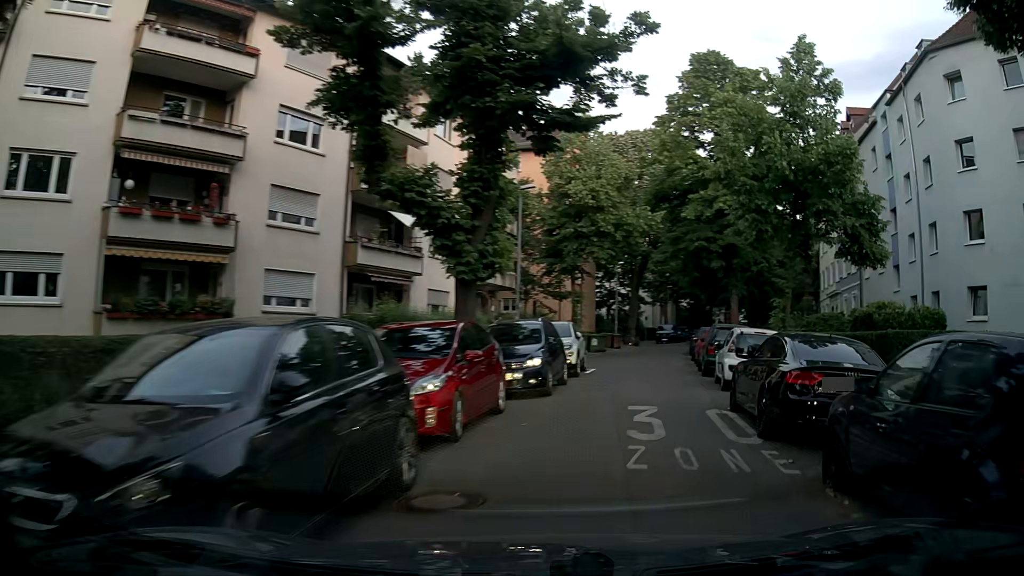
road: residential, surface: asphalt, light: Day
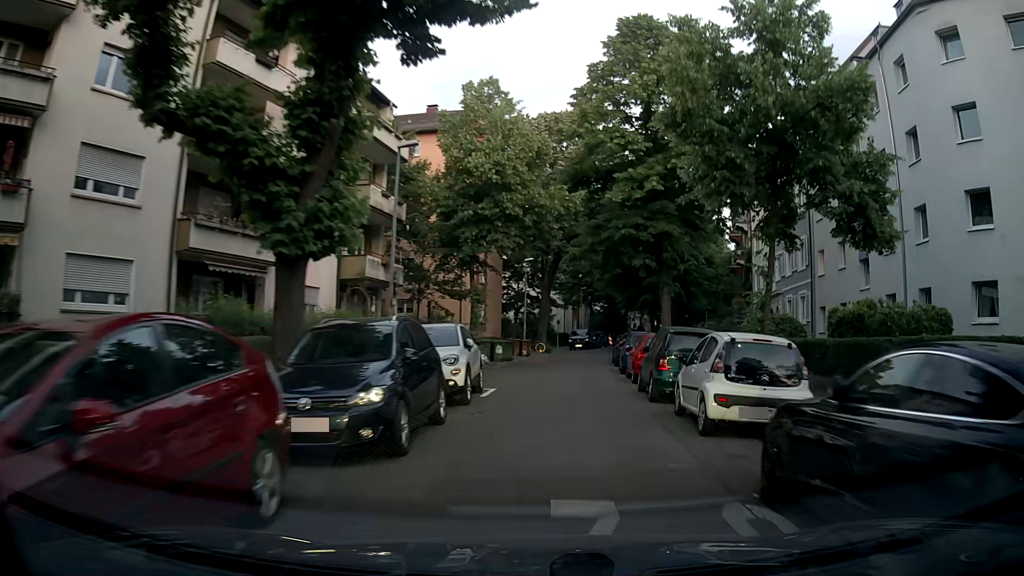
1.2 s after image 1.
(+0.9, +6.3) m; +9°
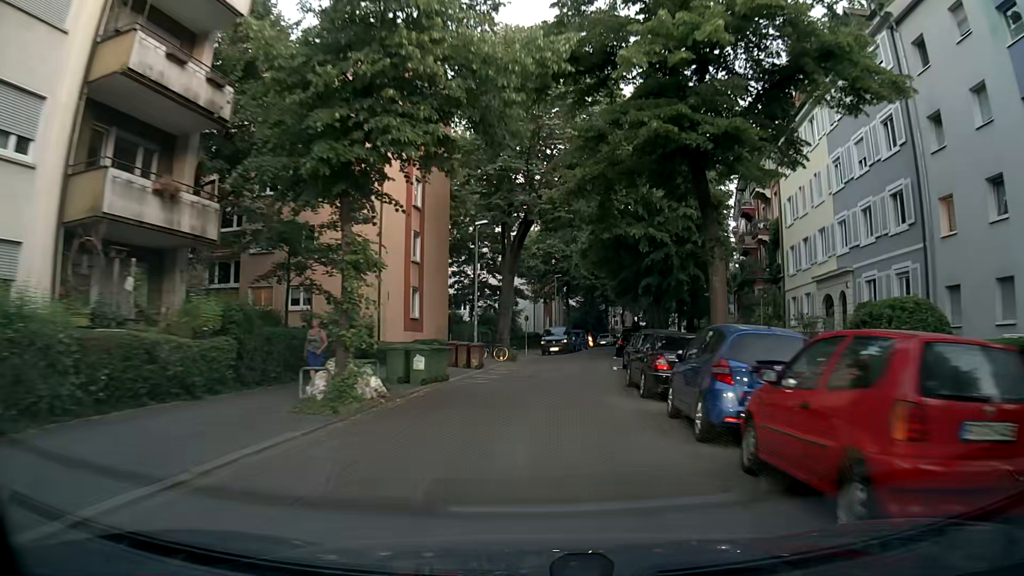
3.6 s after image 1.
(+0.6, +15.3) m; +3°
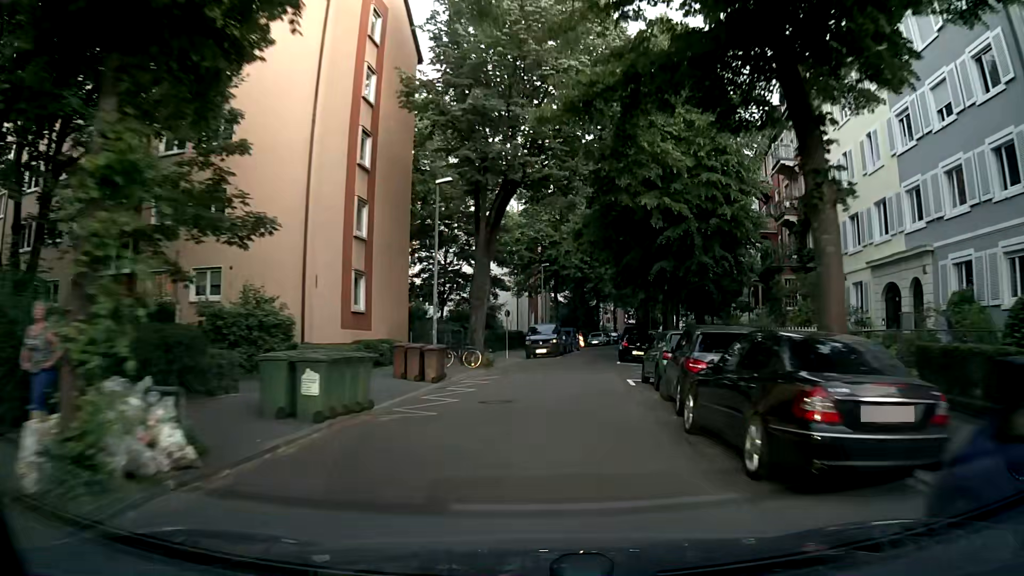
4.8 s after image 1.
(+0.1, +8.3) m; +1°
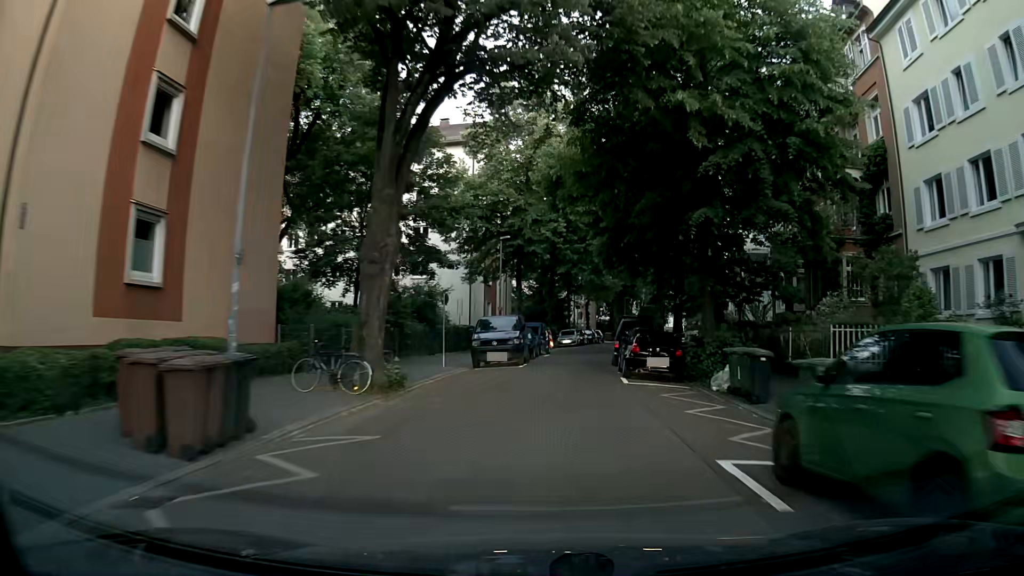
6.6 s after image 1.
(+0.3, +12.9) m; +3°
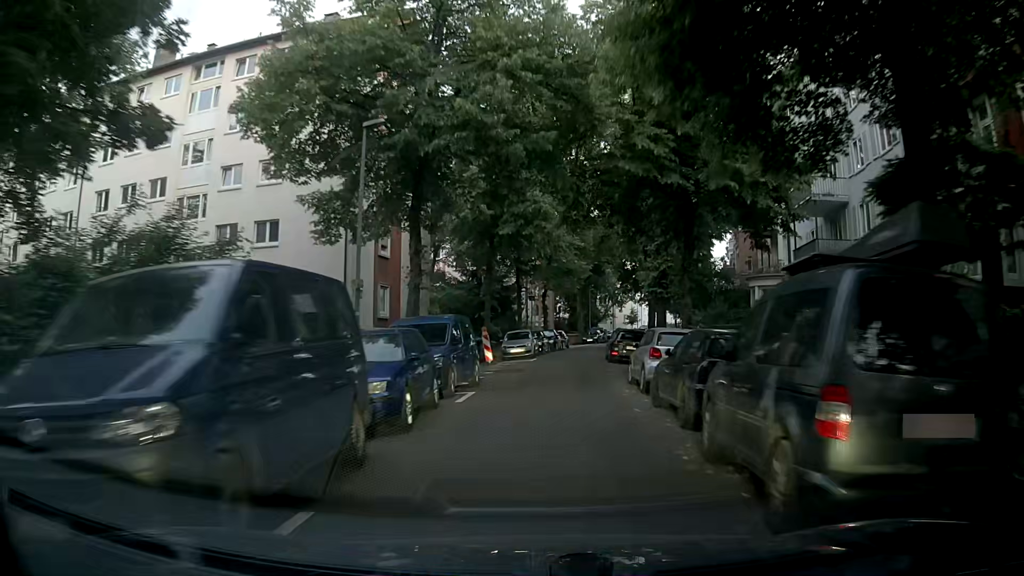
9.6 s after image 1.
(+1.1, +21.2) m; +4°
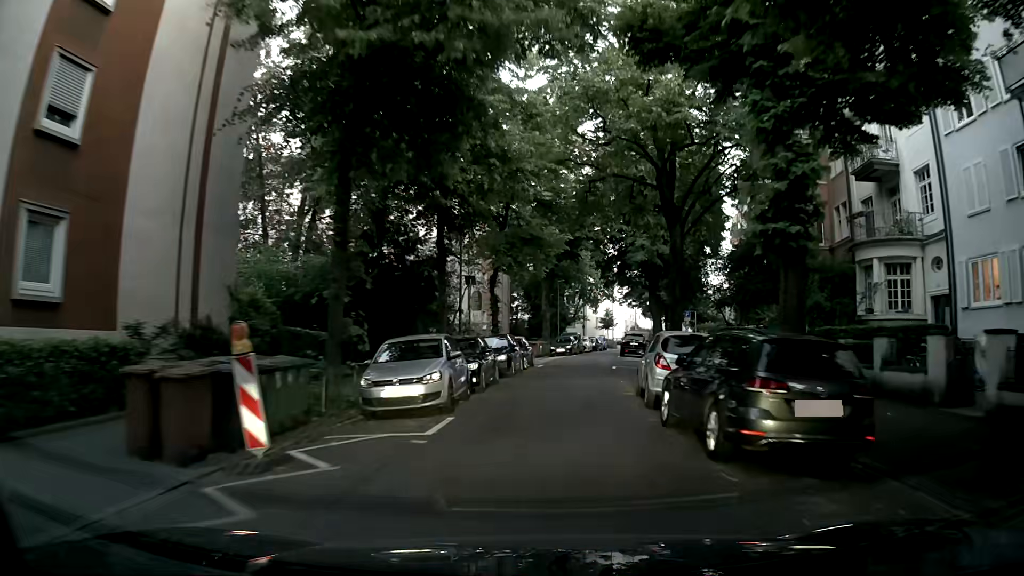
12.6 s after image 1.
(+1.0, +21.1) m; +5°
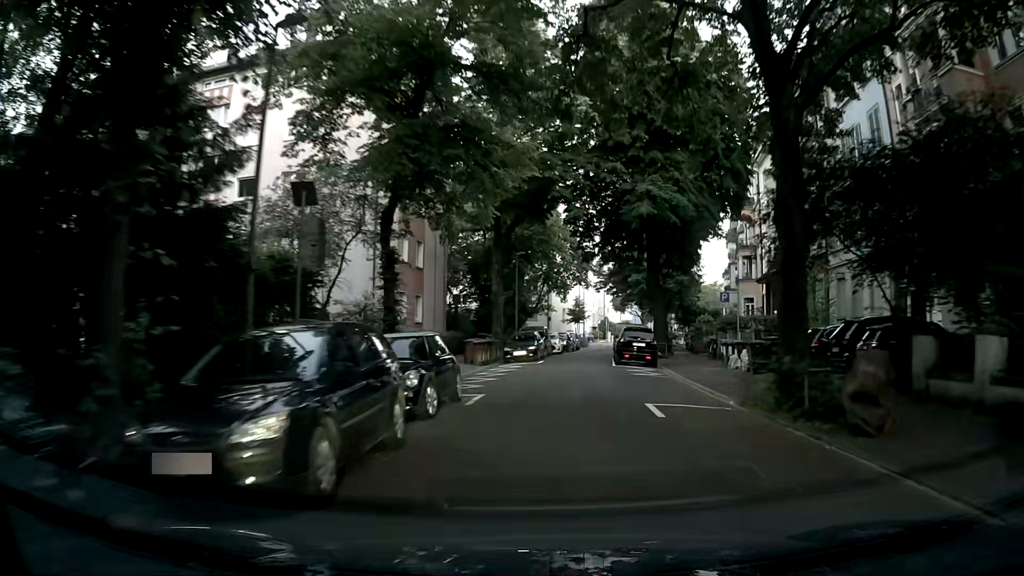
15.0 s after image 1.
(+0.4, +17.4) m; +2°
